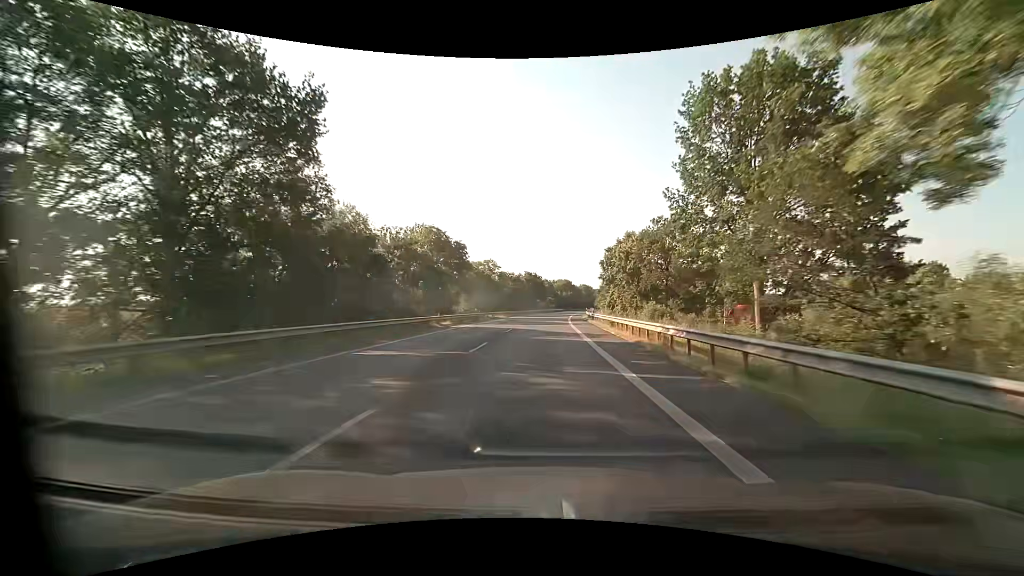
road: primary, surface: asphalt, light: Day
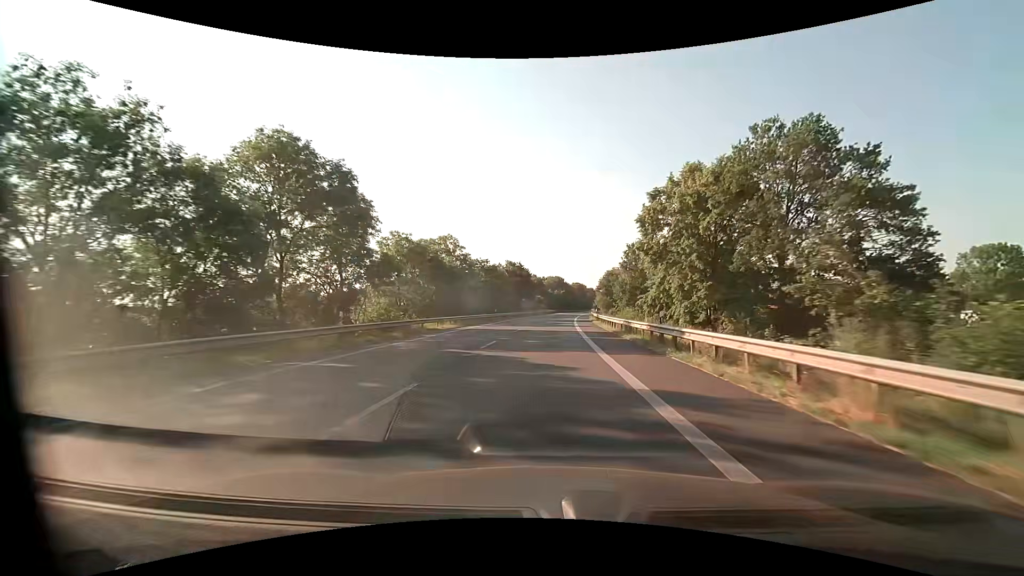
(+0.3, +34.0) m; +1°
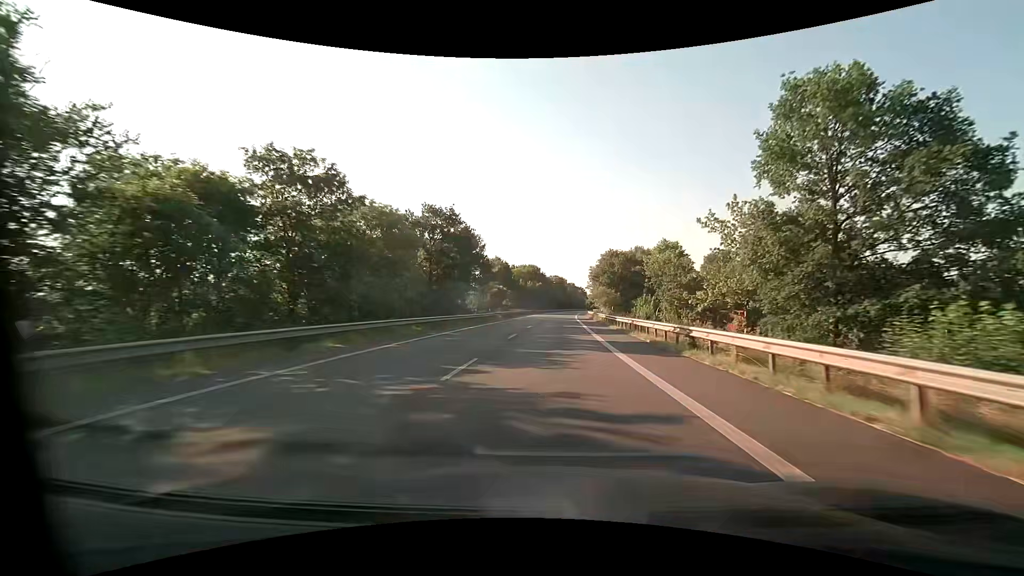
(+1.4, +56.6) m; +3°
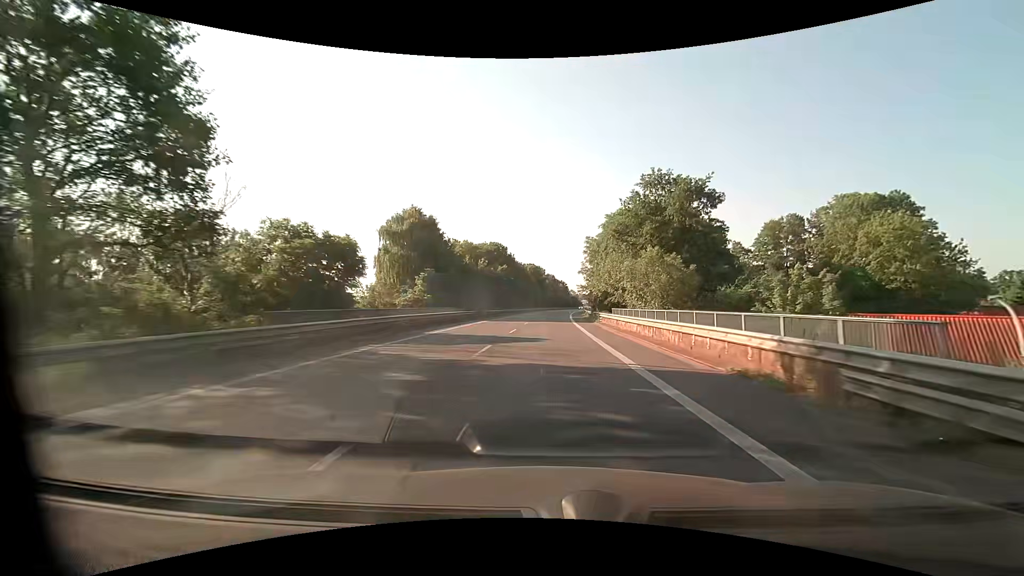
(+1.8, +56.6) m; +3°
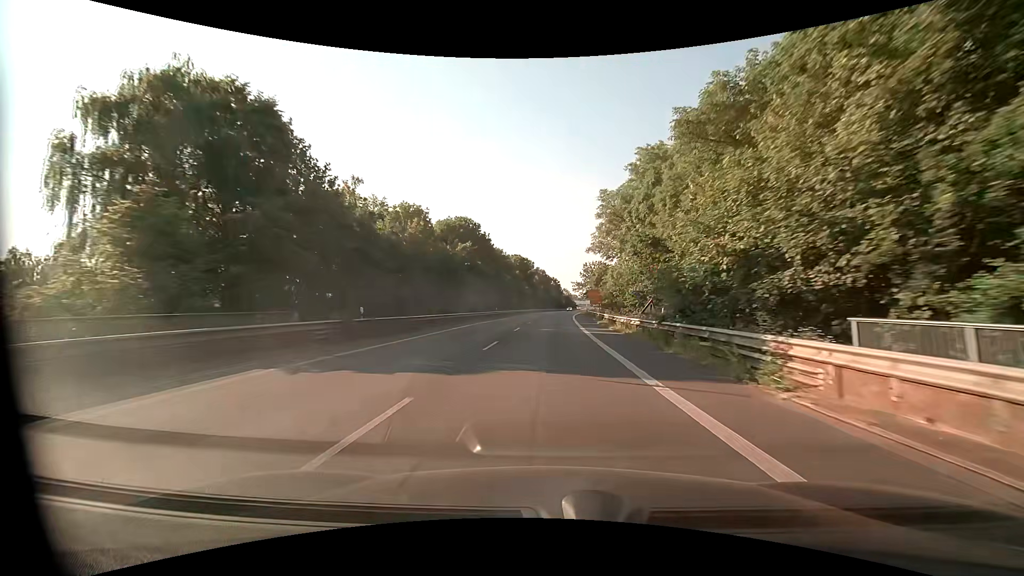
(+0.3, +34.0) m; +1°
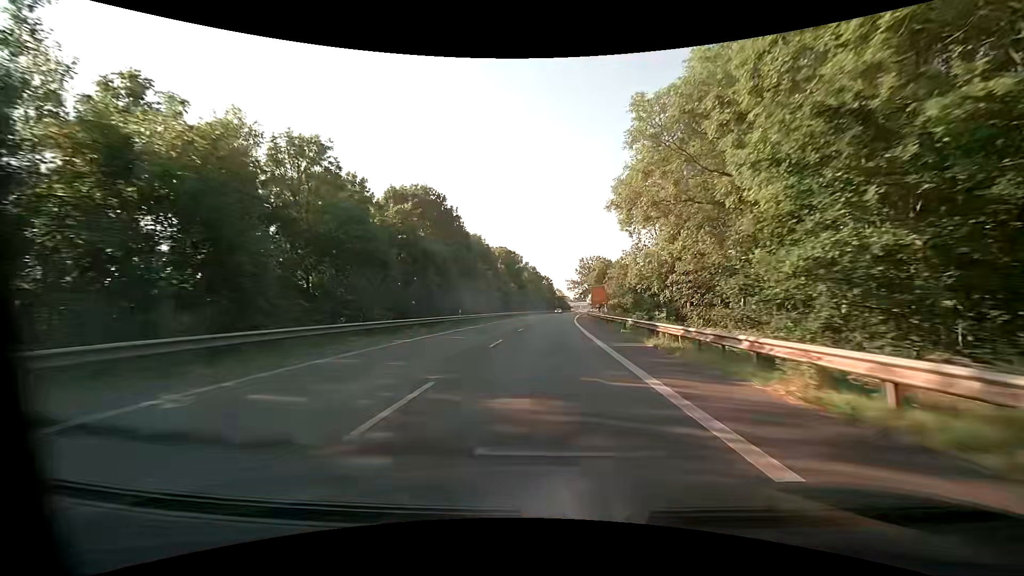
(+0.2, +22.7) m; +1°
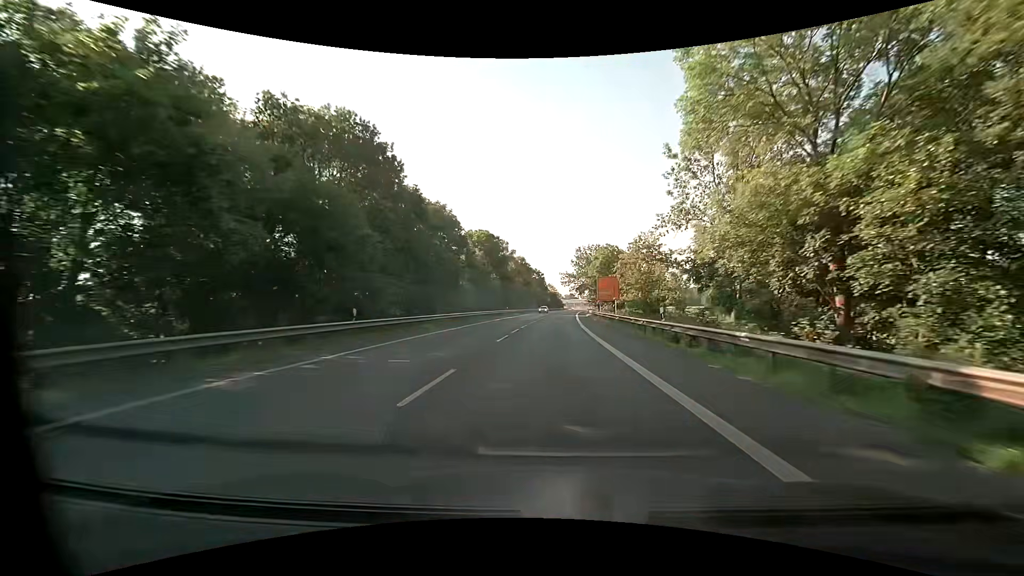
(+0.1, +22.7) m; +1°
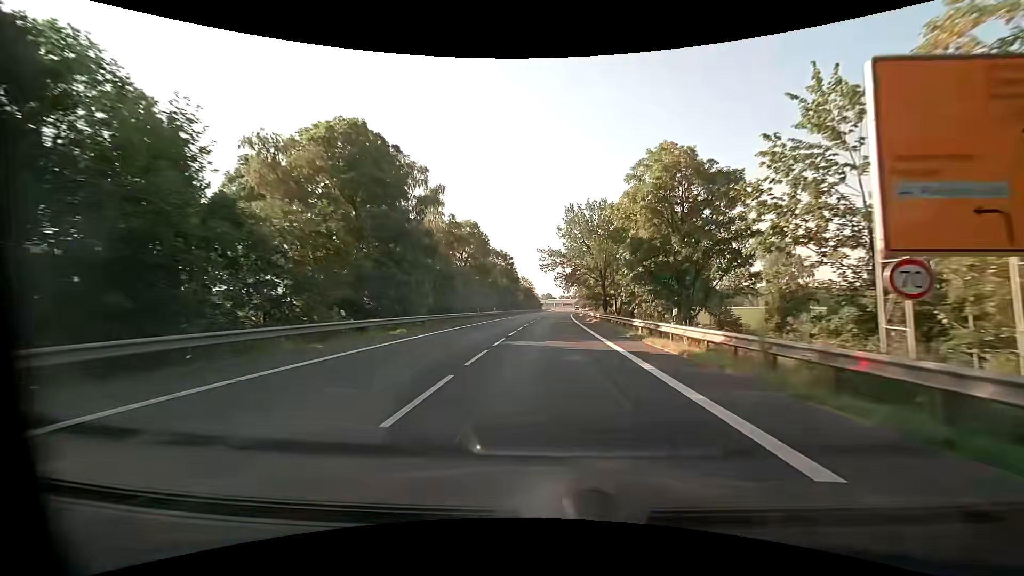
(+1.4, +56.6) m; +2°
(0, +10) (0, +20) (+1, +30) (+1, +40) (+1, +50) (+2, +60) (+2, +70) (+2, +80) (+3, +90) (+4, +100) m
